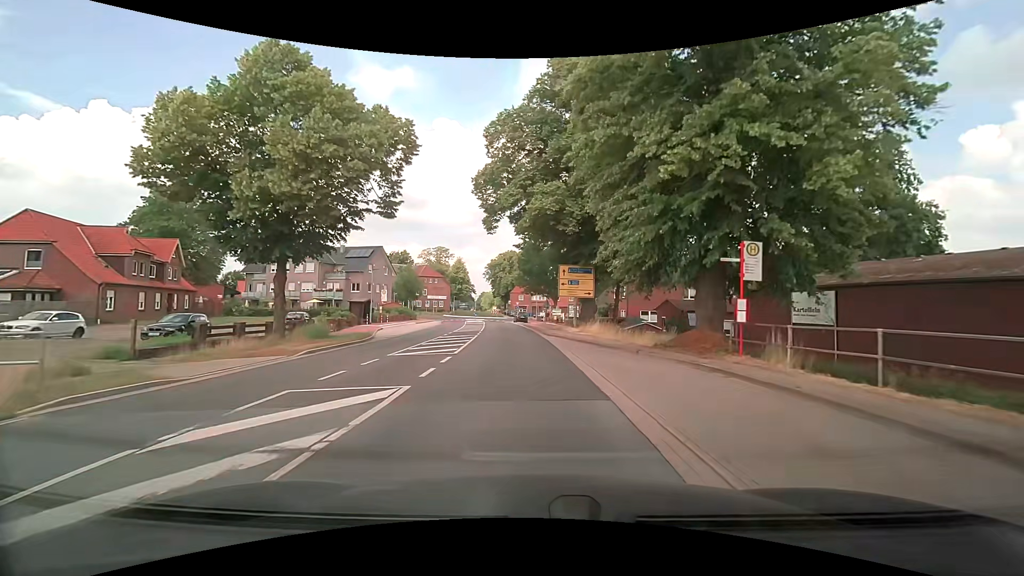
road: secondary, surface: asphalt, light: Day
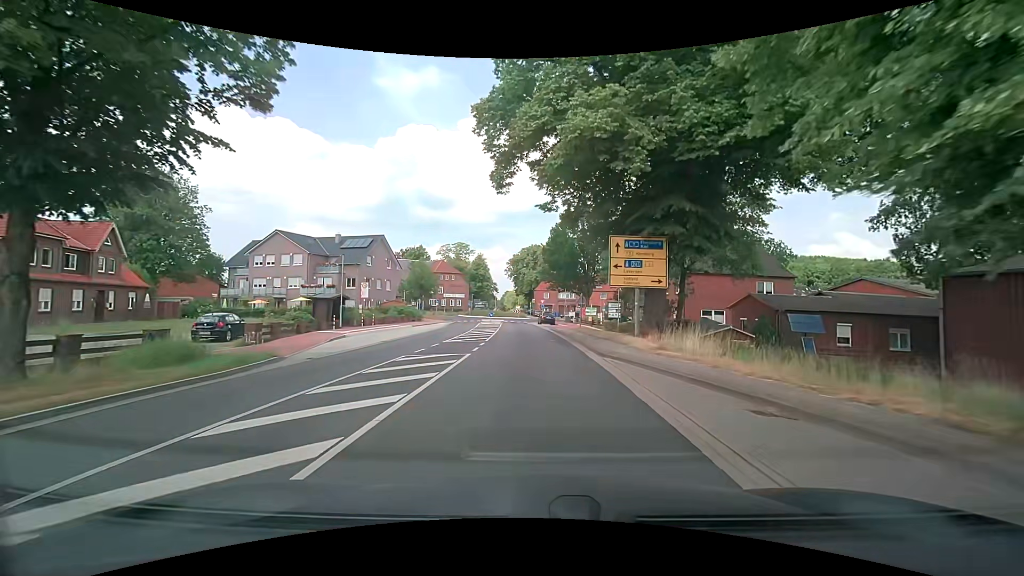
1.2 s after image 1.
(-0.4, +13.2) m; -4°
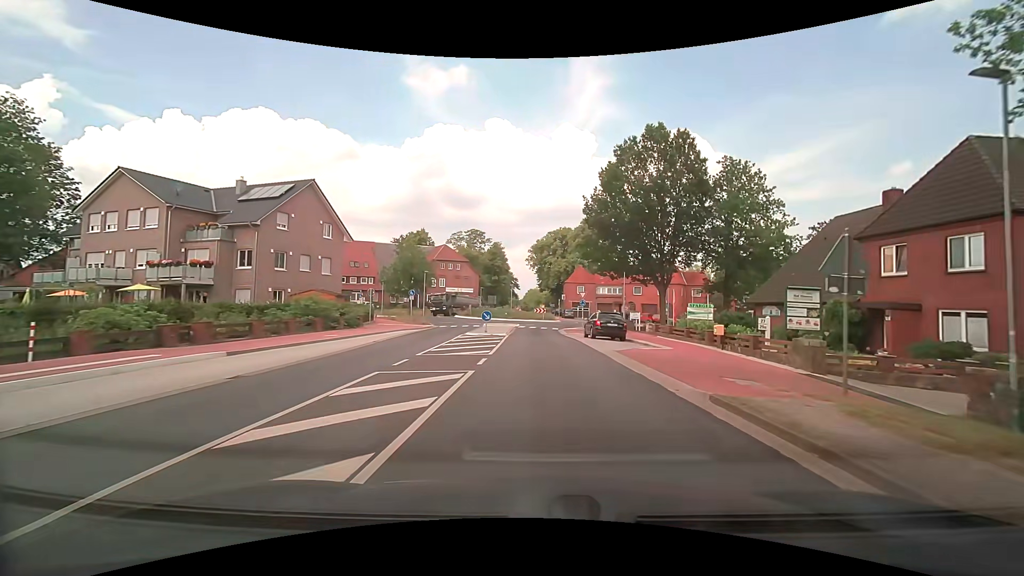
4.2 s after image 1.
(-0.6, +30.8) m; -2°
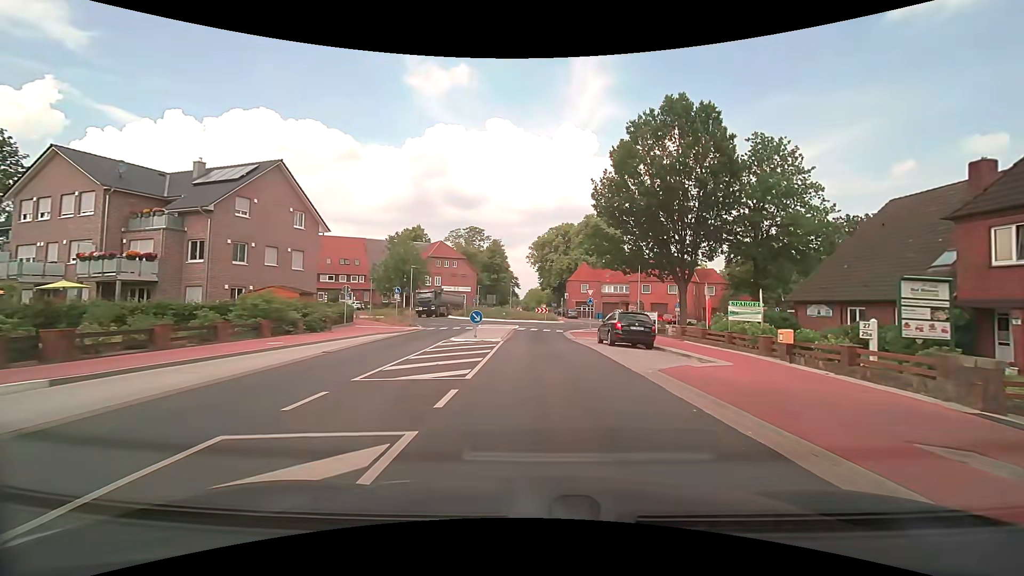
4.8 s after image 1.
(0.0, +5.7) m; 0°
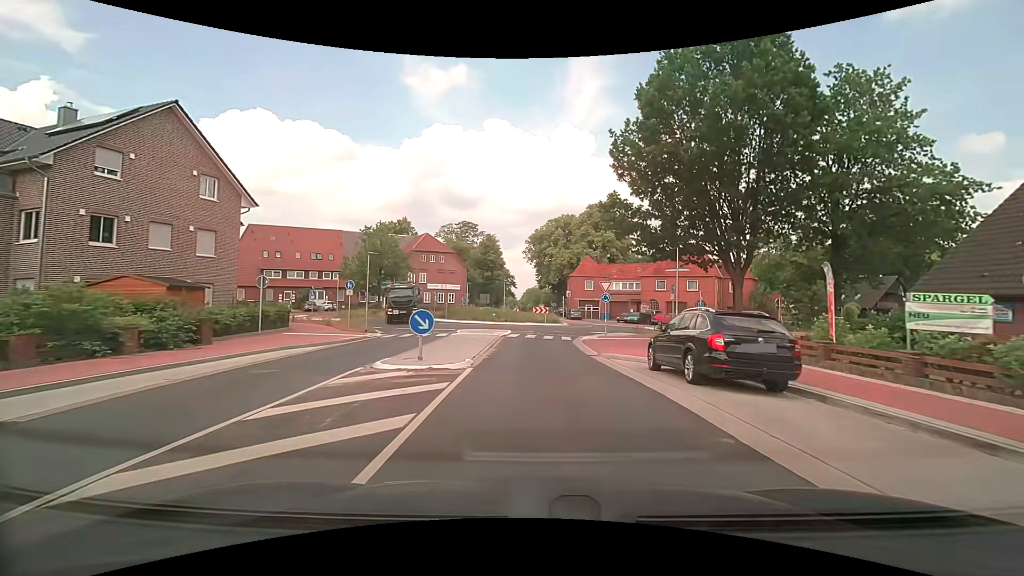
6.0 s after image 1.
(+0.1, +10.6) m; 0°
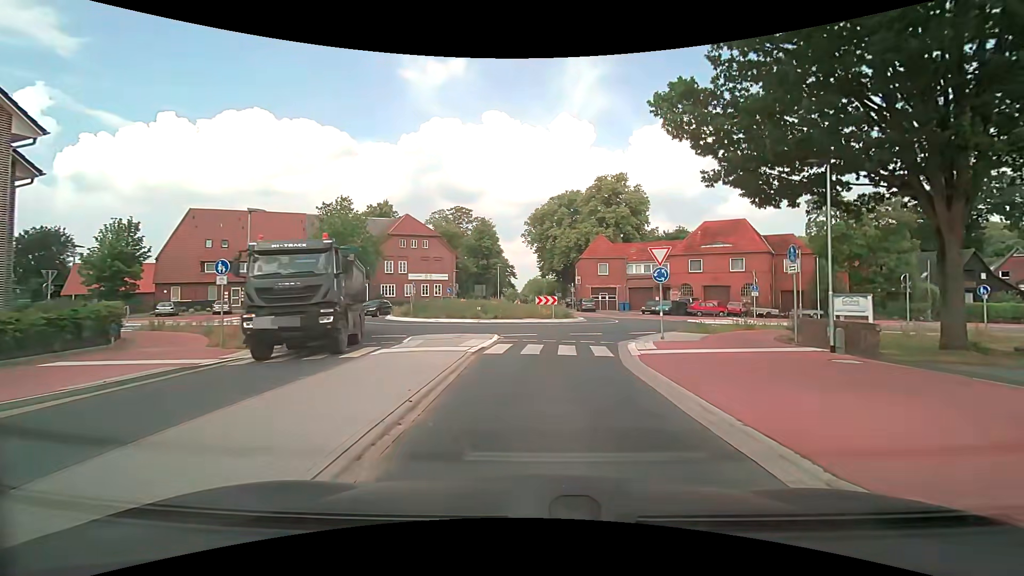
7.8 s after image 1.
(0.0, +13.6) m; 0°
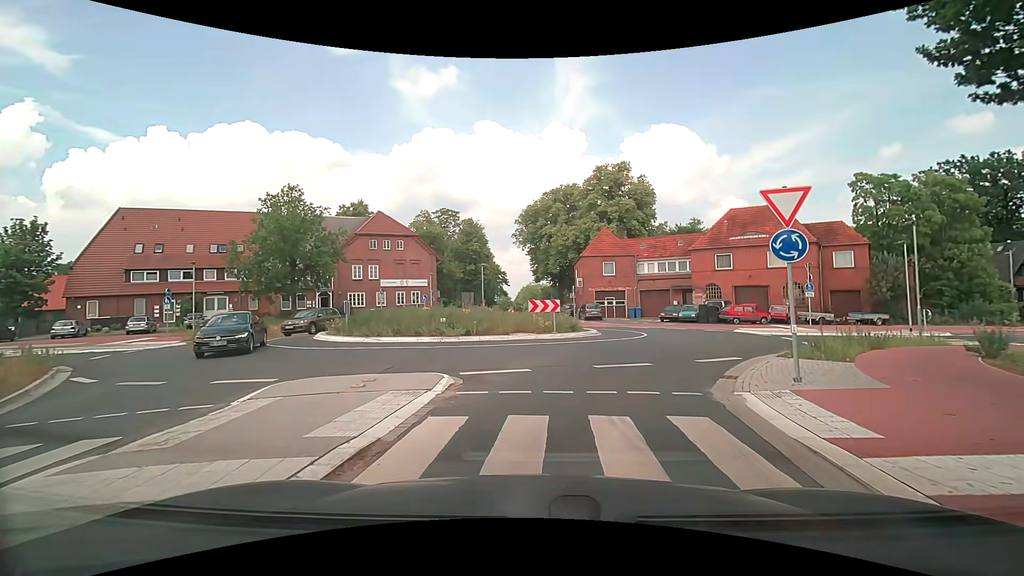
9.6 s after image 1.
(0.0, +9.9) m; 0°
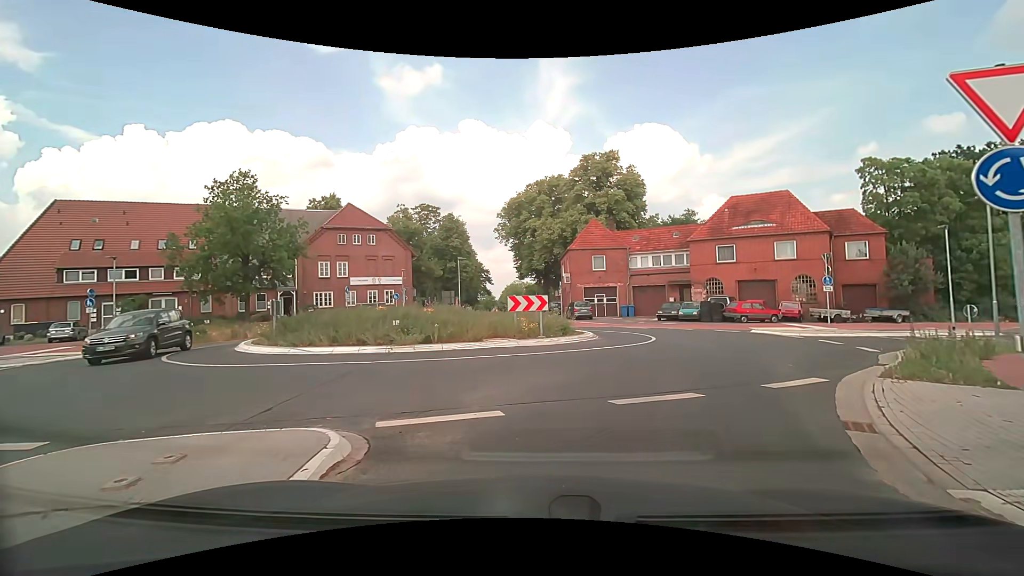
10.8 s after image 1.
(0.0, +4.5) m; +2°
(+1, +10) (+5, +19) (+4, +29) (0, +38) (-3, +48) (-4, +58) (-5, +67) (-6, +77) (-6, +87) (-7, +97) m
